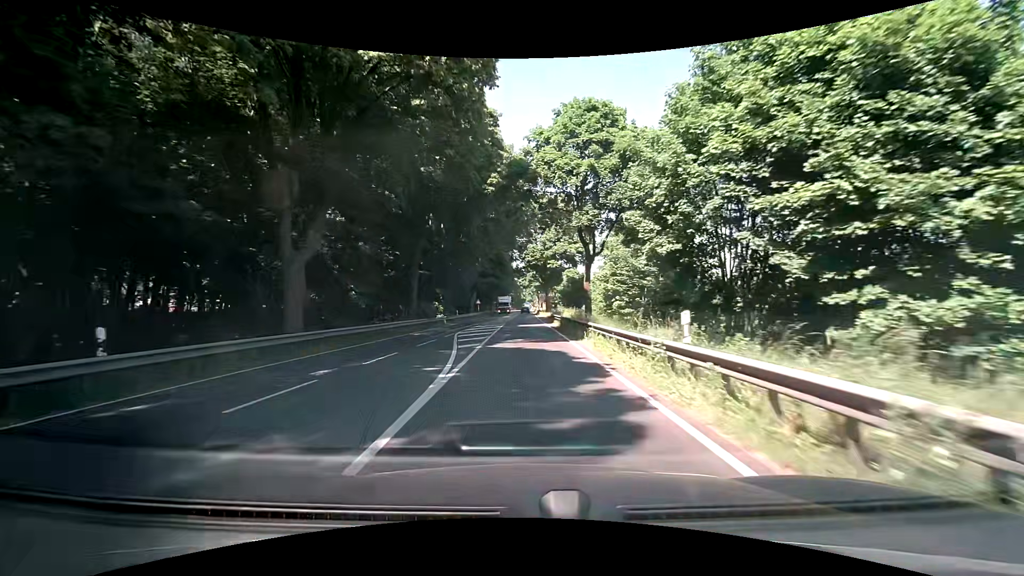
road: primary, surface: asphalt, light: Day
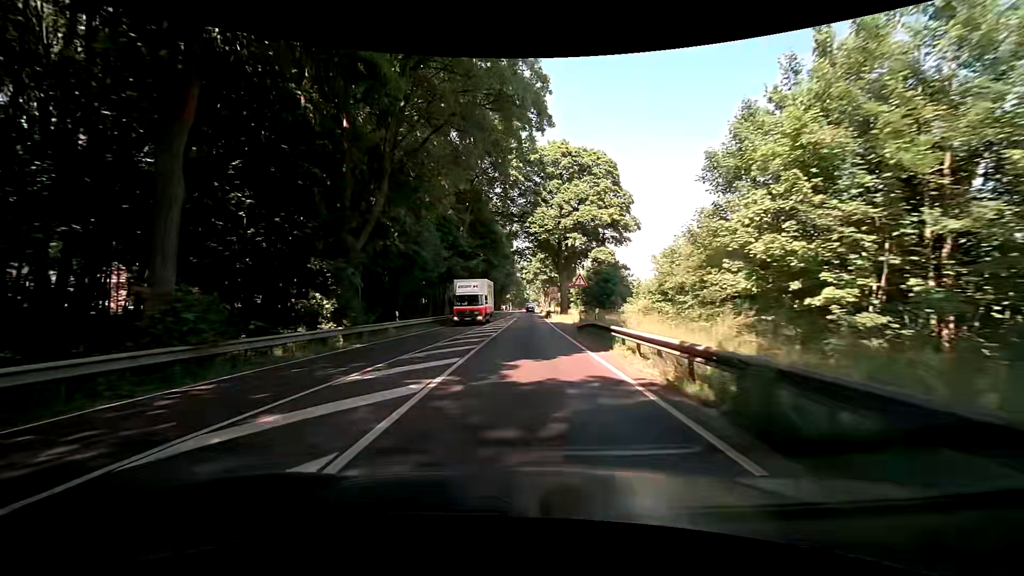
(0.0, +28.0) m; 0°
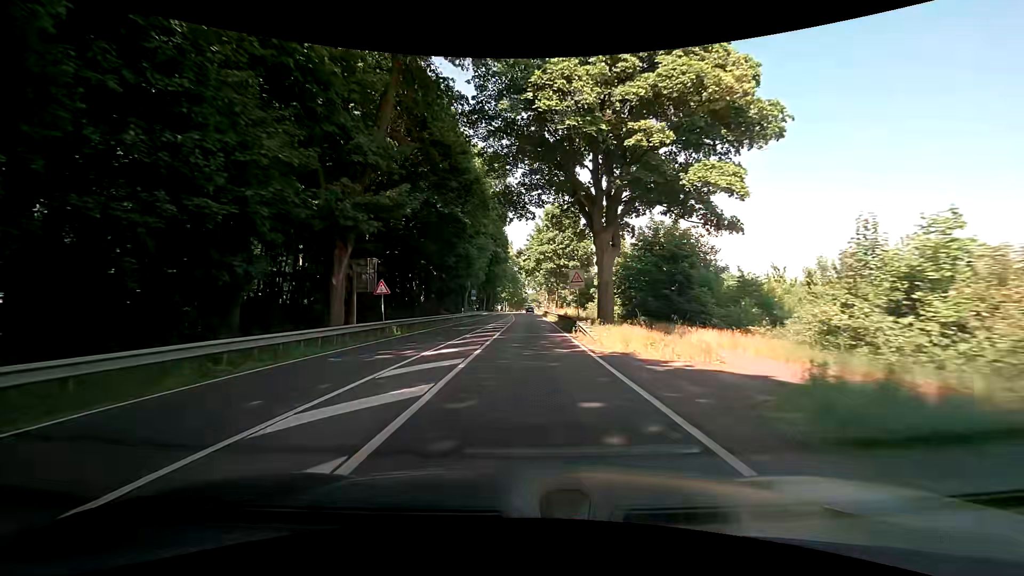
(+0.1, +29.9) m; 0°
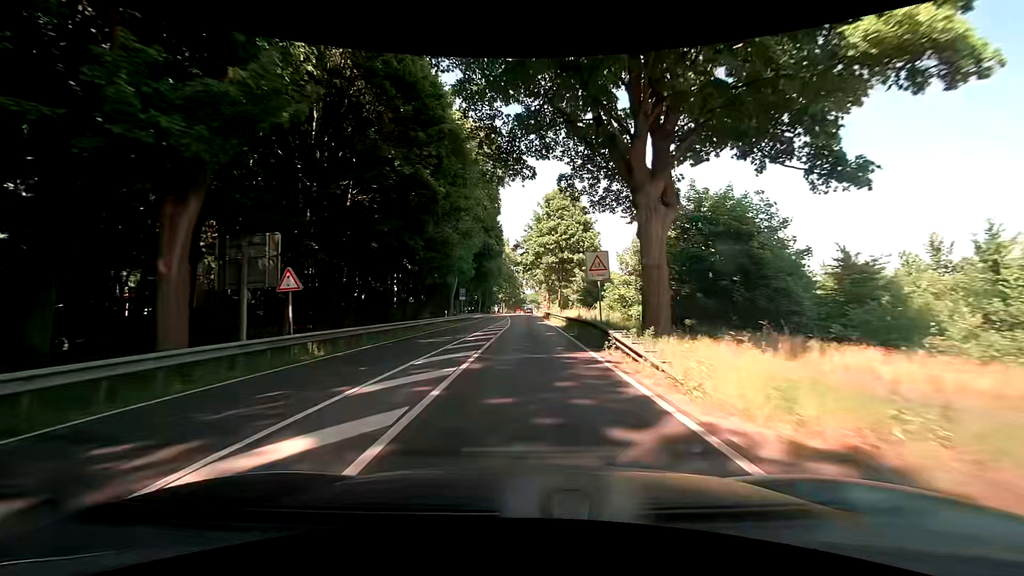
(+0.1, +10.2) m; 0°
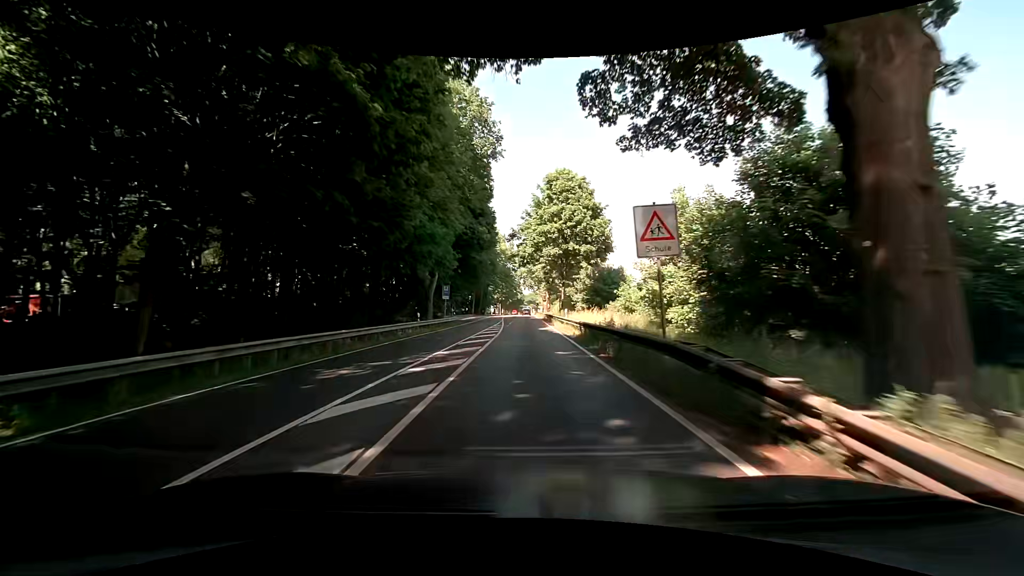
(0.0, +10.3) m; 0°
